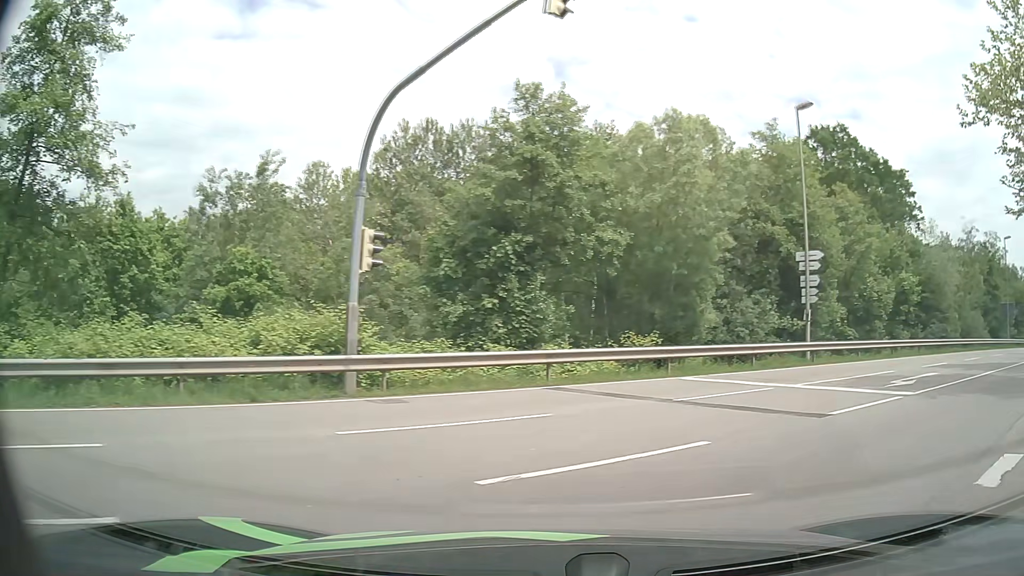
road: residential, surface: asphalt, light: Day
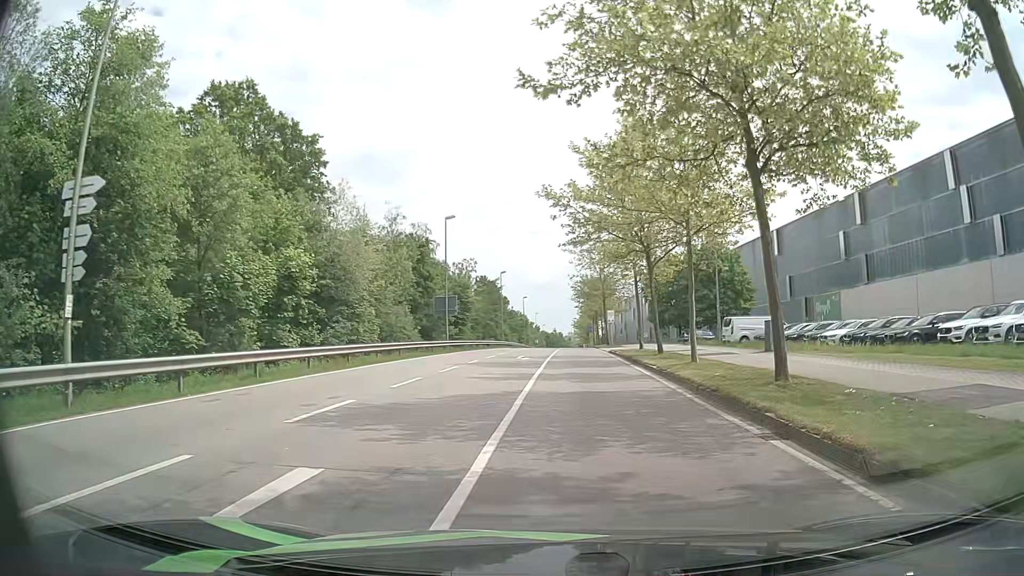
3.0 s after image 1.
(+6.9, +11.6) m; +53°
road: secondary
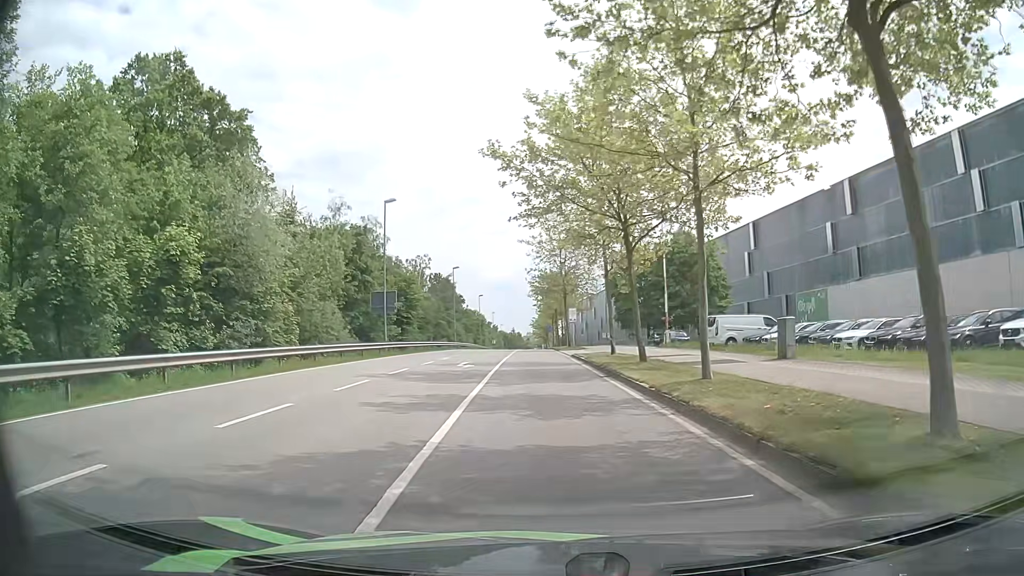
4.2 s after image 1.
(+0.2, +6.7) m; +2°
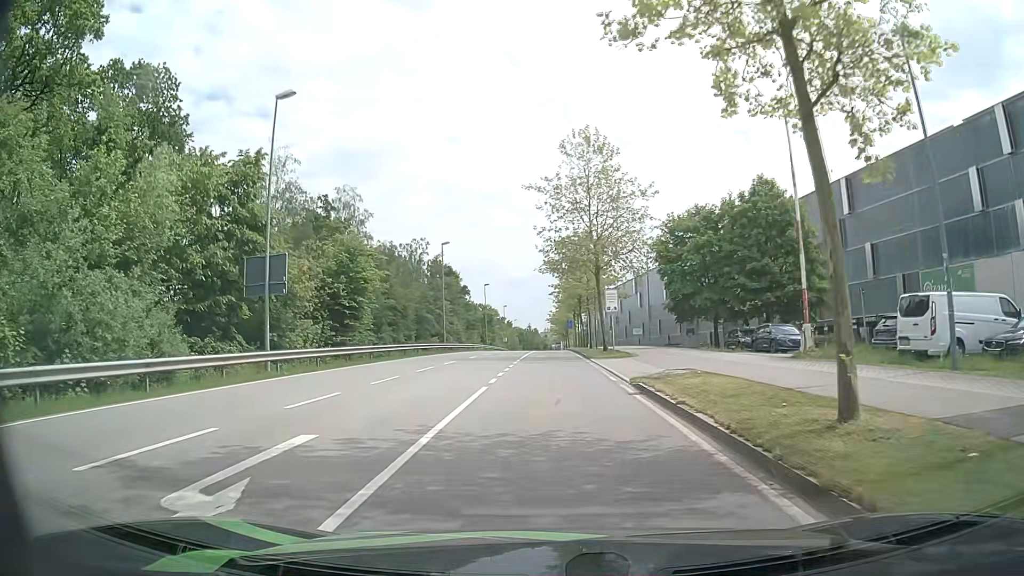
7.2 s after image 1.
(+0.1, +21.5) m; 0°
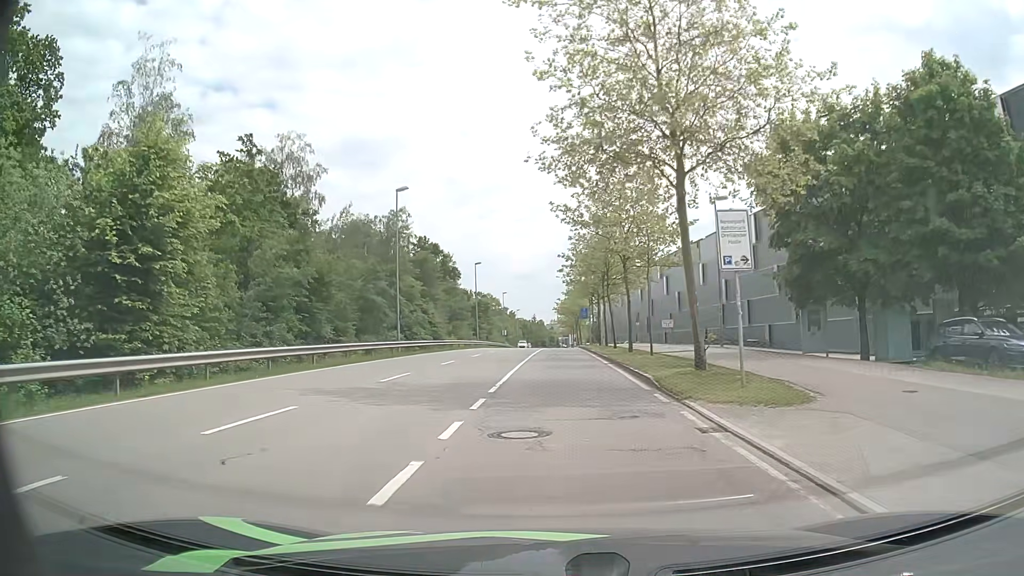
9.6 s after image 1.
(-0.4, +22.0) m; -1°
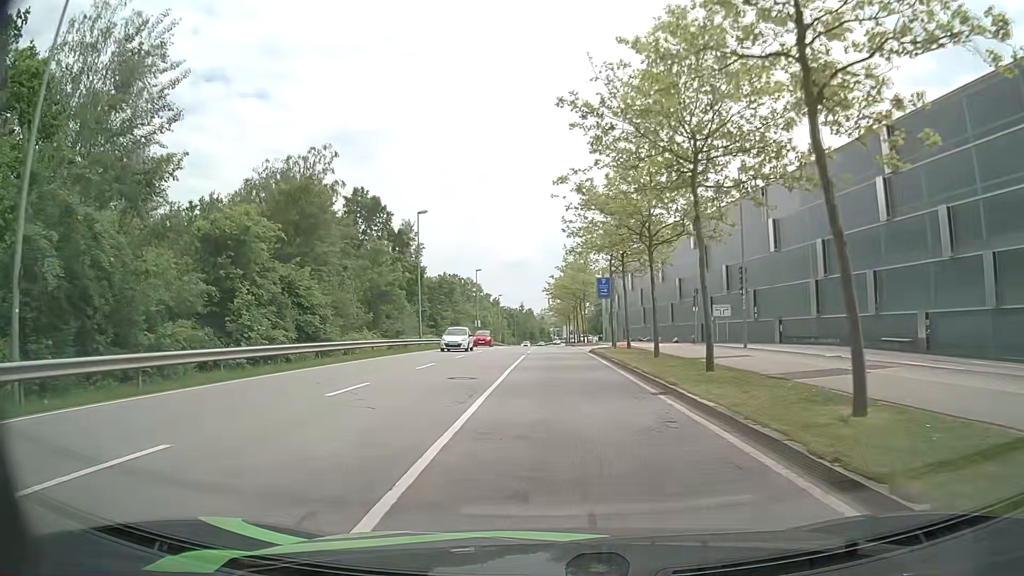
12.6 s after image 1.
(+0.1, +31.3) m; +1°
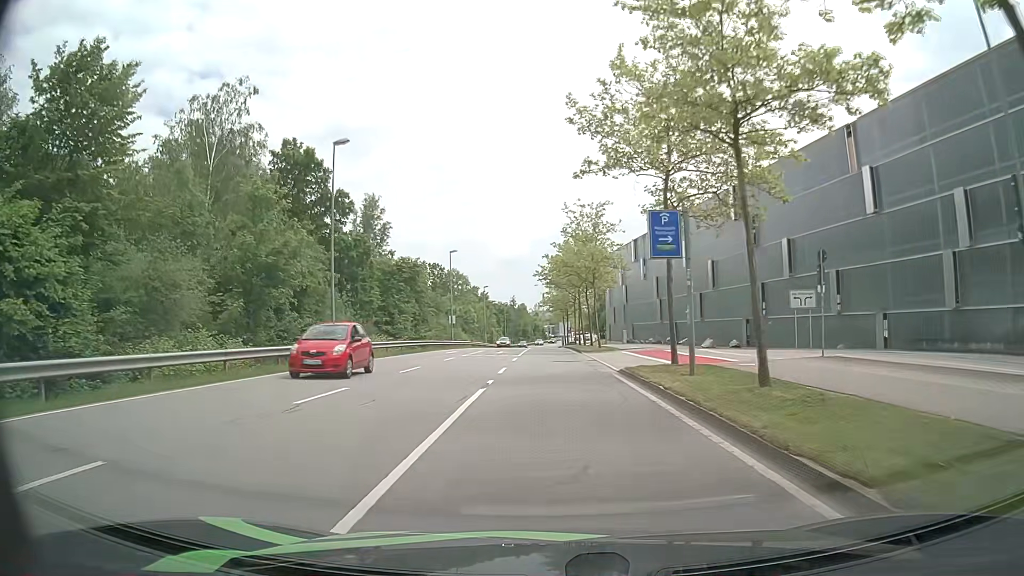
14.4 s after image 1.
(-0.1, +19.3) m; 0°
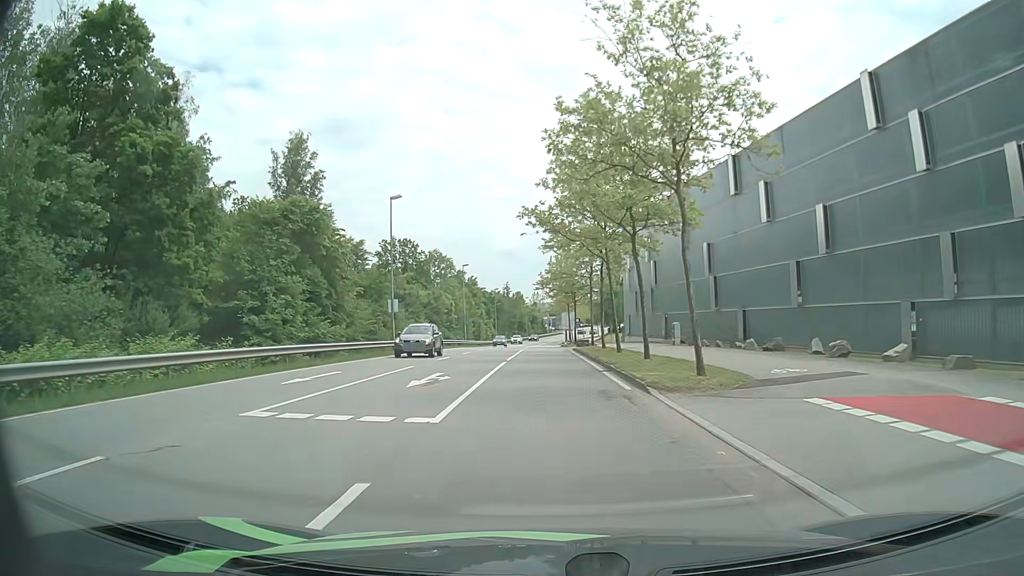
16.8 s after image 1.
(0.0, +27.0) m; 0°
(0, +10) (0, +20) (0, +30) (0, +40) (0, +50) (0, +60) (0, +70) (-1, +80) (-1, +90) (-1, +100) m
